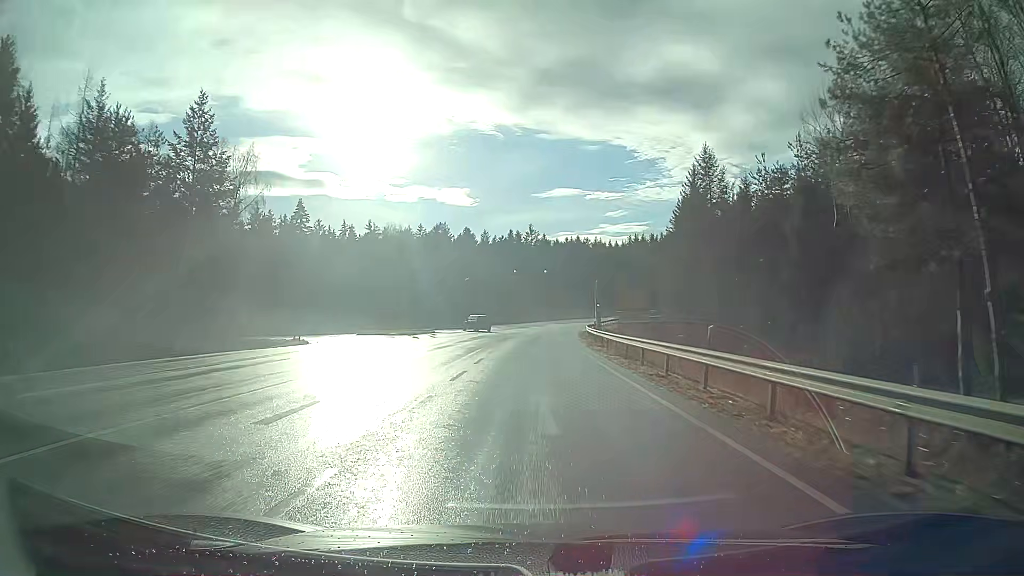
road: secondary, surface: asphalt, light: Day
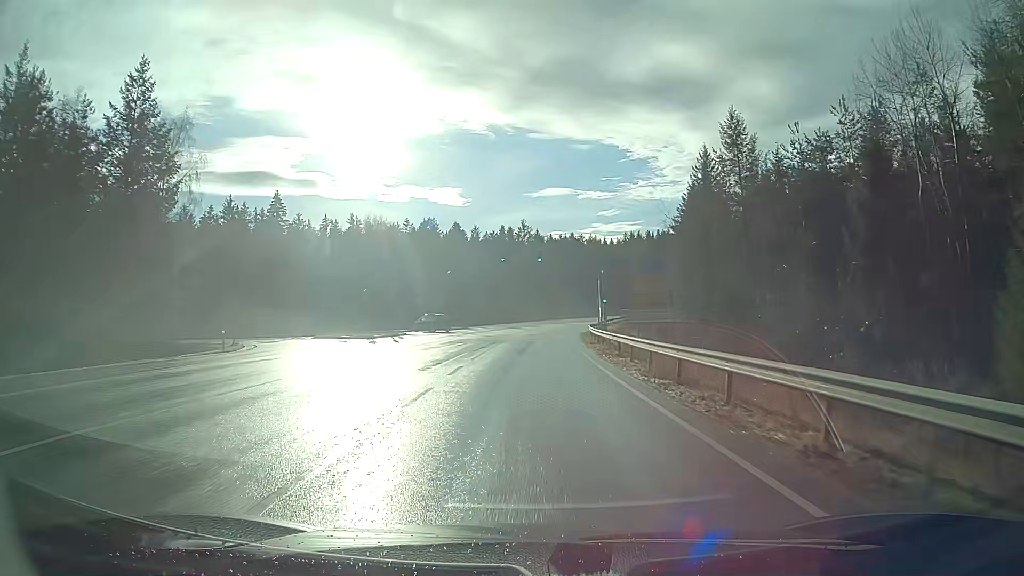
(+0.1, +10.7) m; +1°
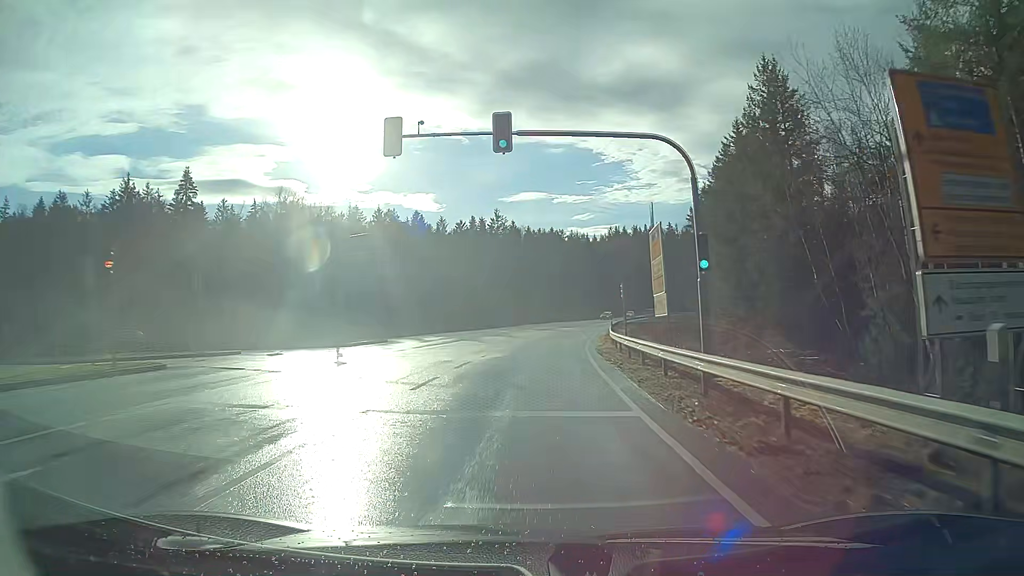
(+0.5, +32.1) m; +2°
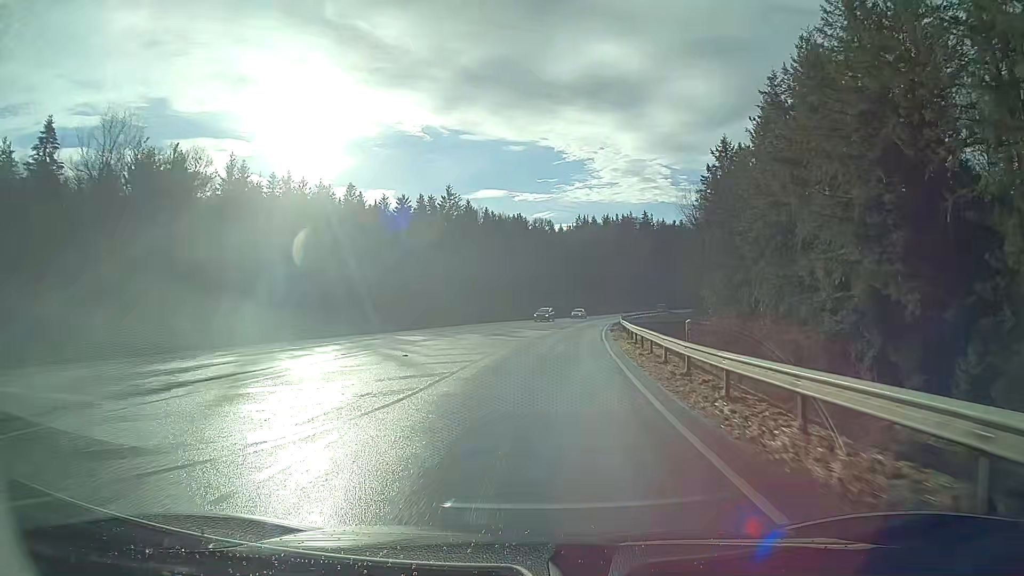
(+0.9, +32.1) m; +4°
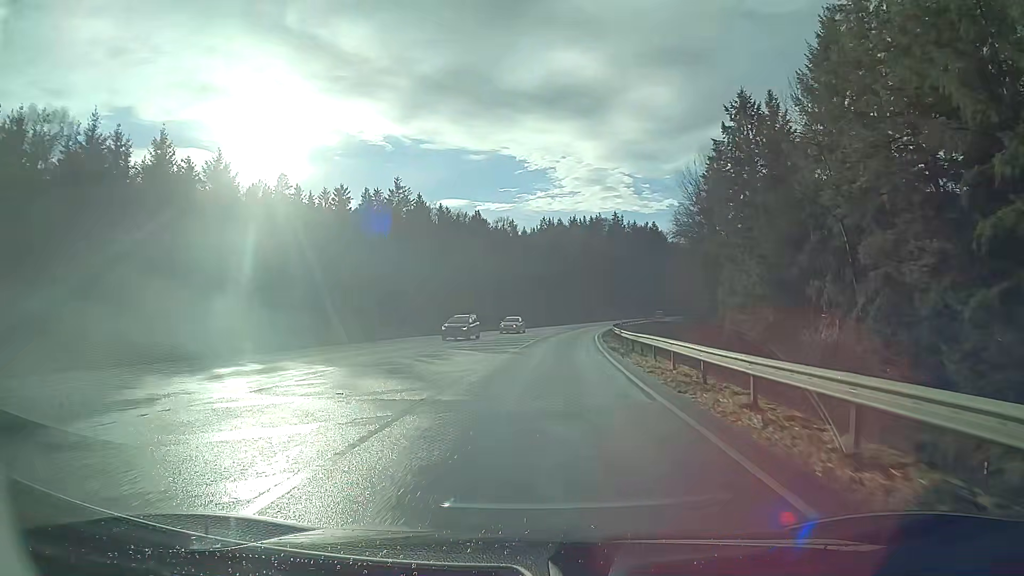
(+0.6, +21.5) m; +3°
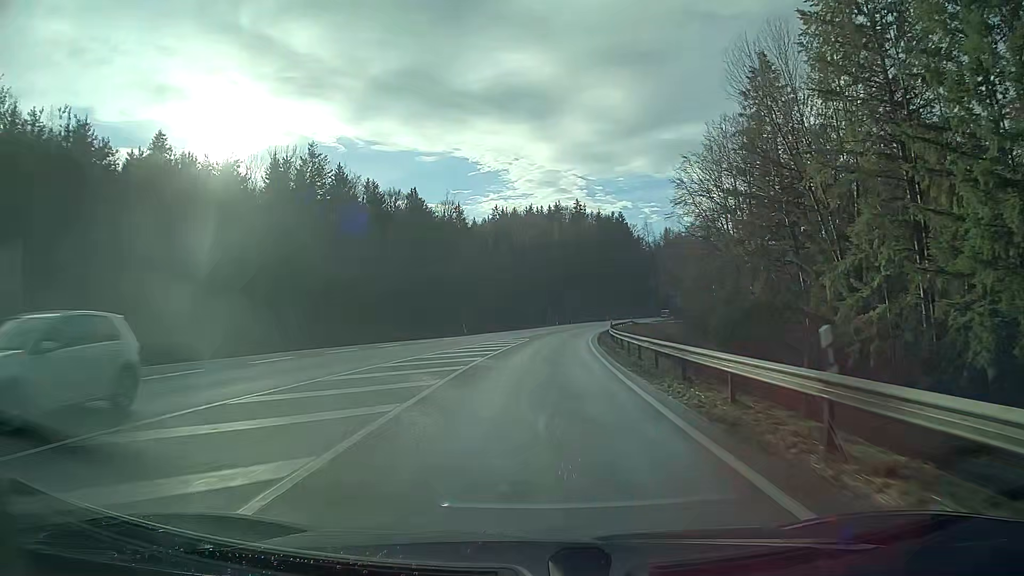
(+1.1, +32.1) m; +4°
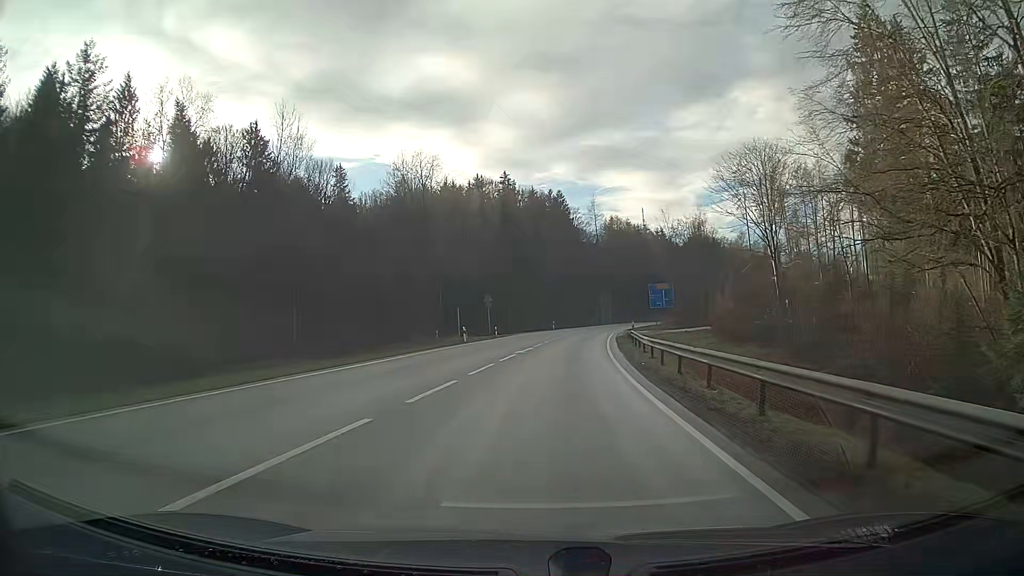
(+2.8, +53.6) m; +7°
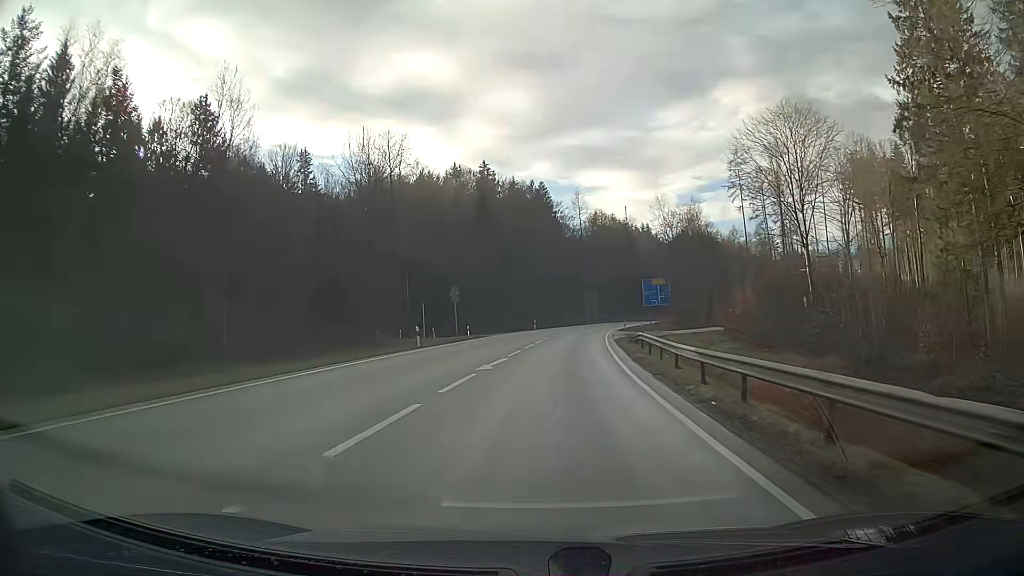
(+0.2, +10.7) m; +2°
